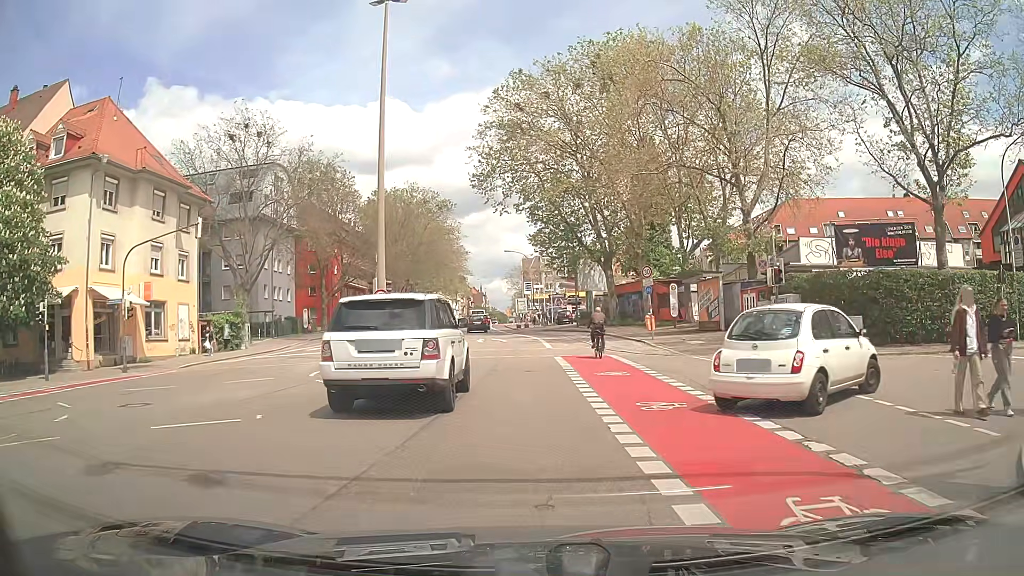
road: secondary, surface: asphalt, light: Day
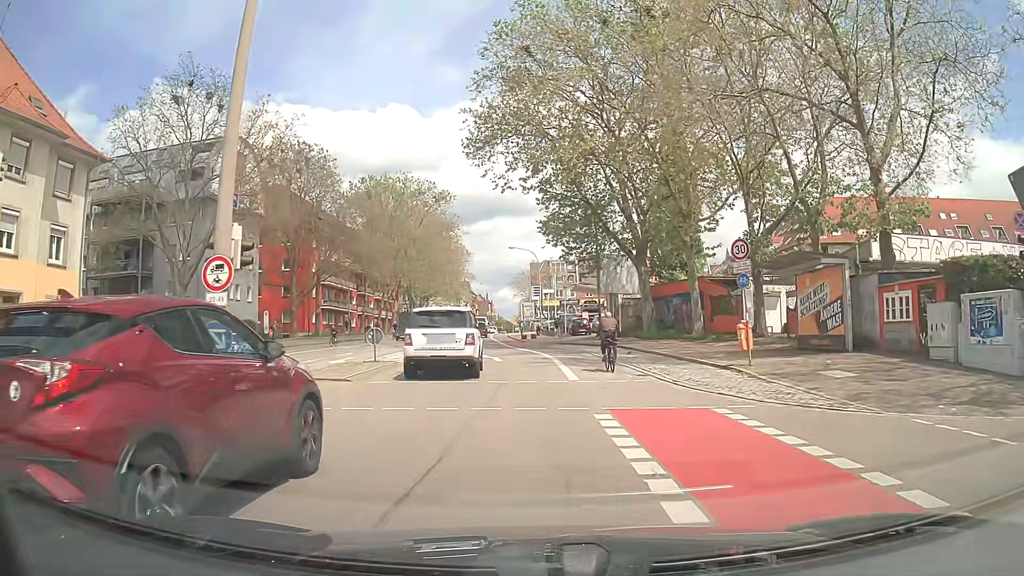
(-0.1, +13.7) m; -1°
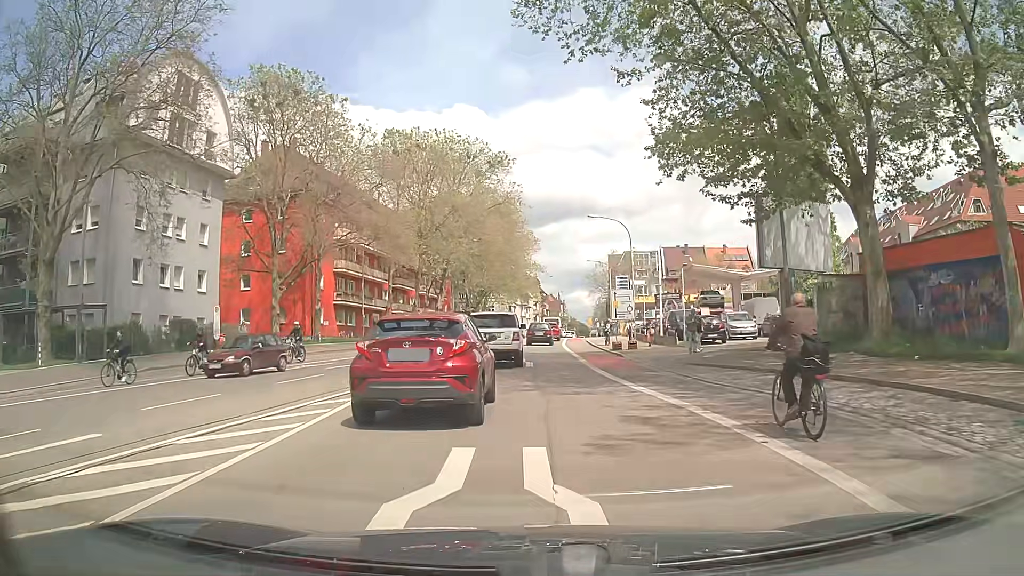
(-1.1, +22.9) m; -6°
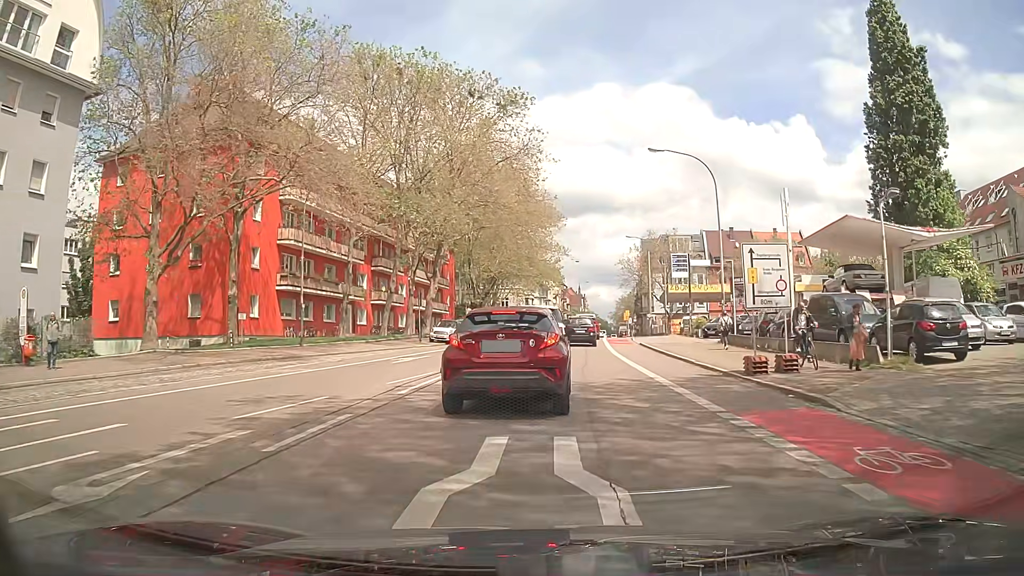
(-0.6, +19.6) m; -2°
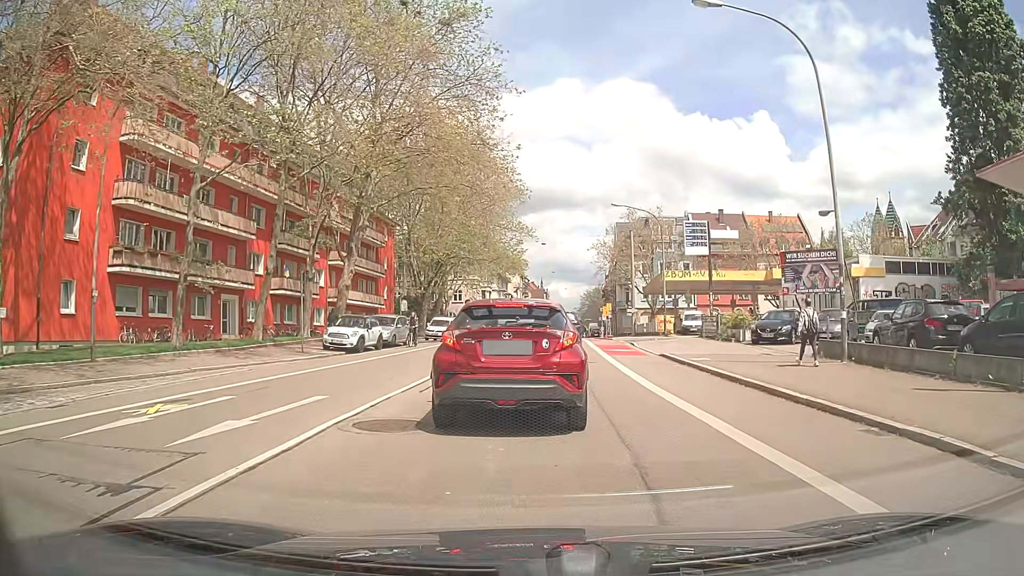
(+0.5, +16.0) m; +4°
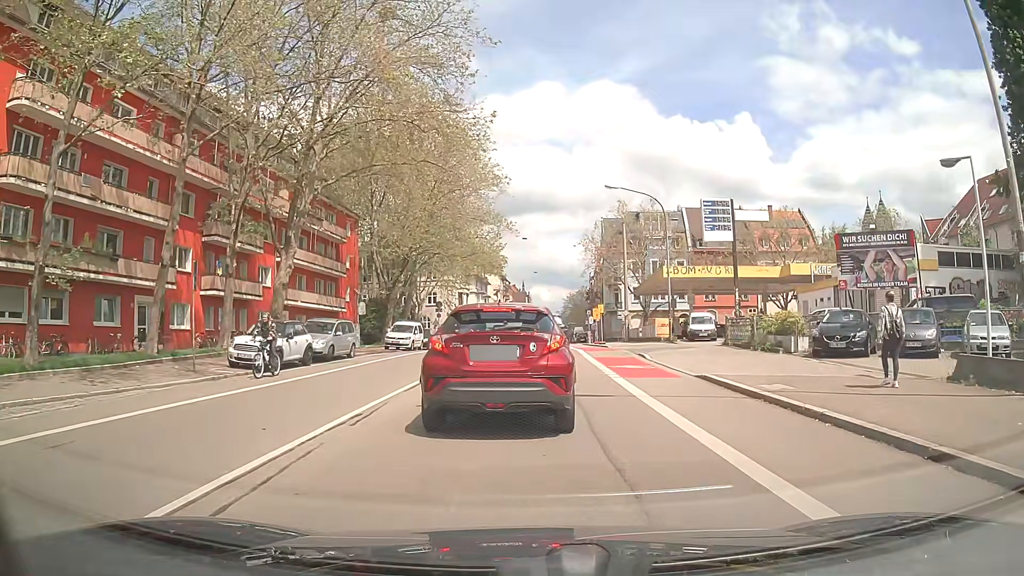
(+0.1, +7.7) m; +2°
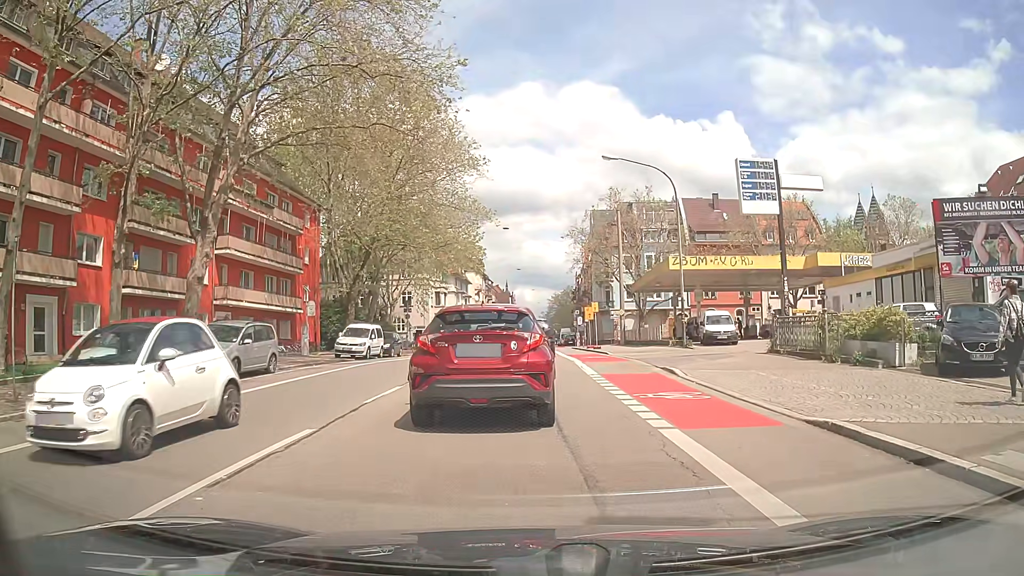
(0.0, +7.5) m; +2°
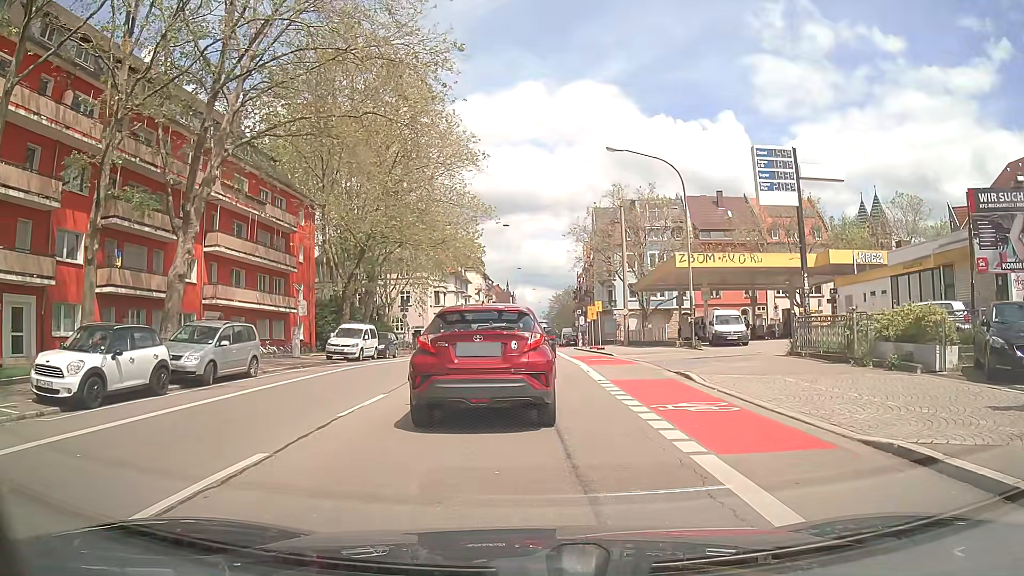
(0.0, +1.6) m; -2°
